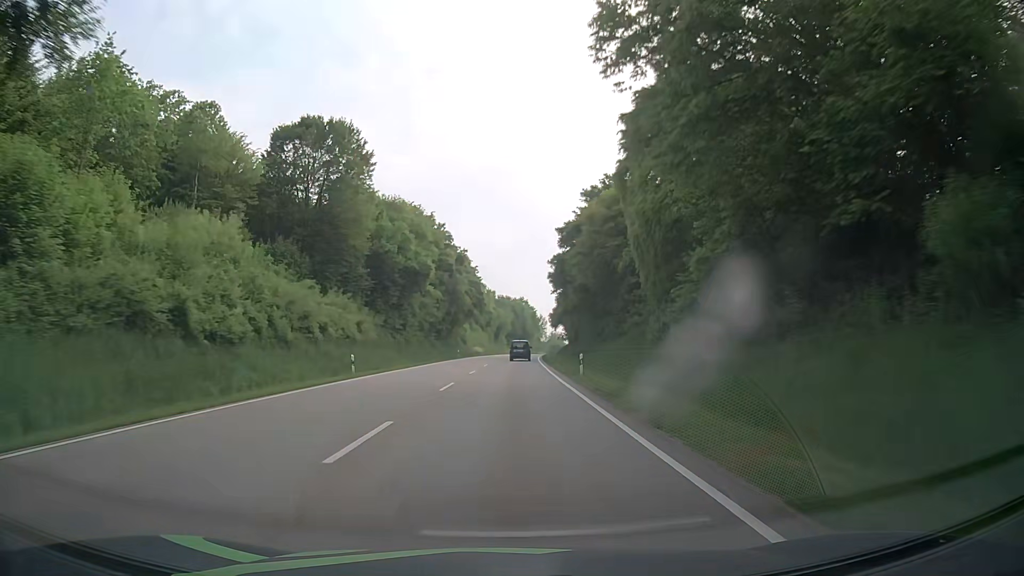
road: primary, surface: asphalt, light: Day
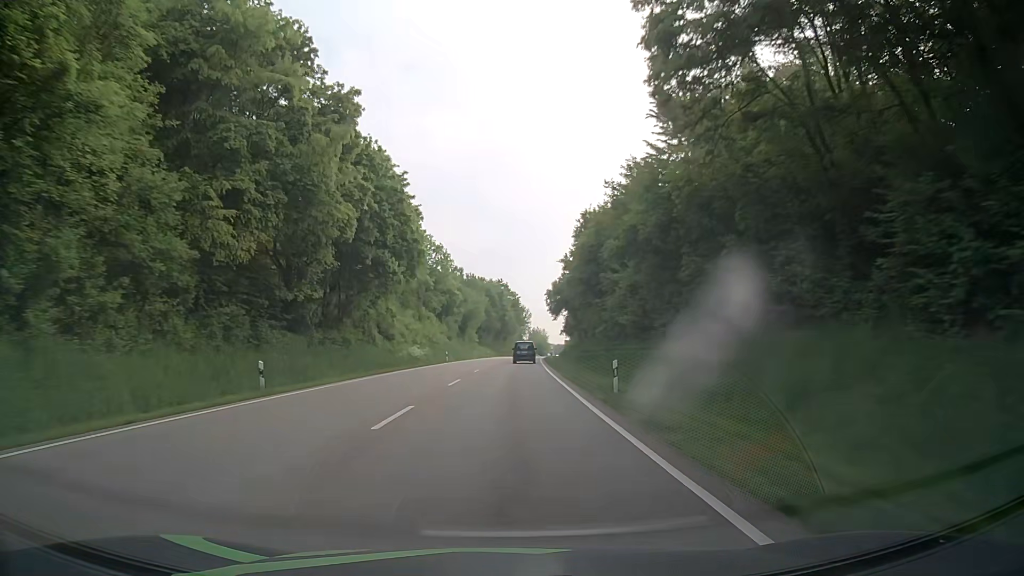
(+0.8, +56.8) m; +2°
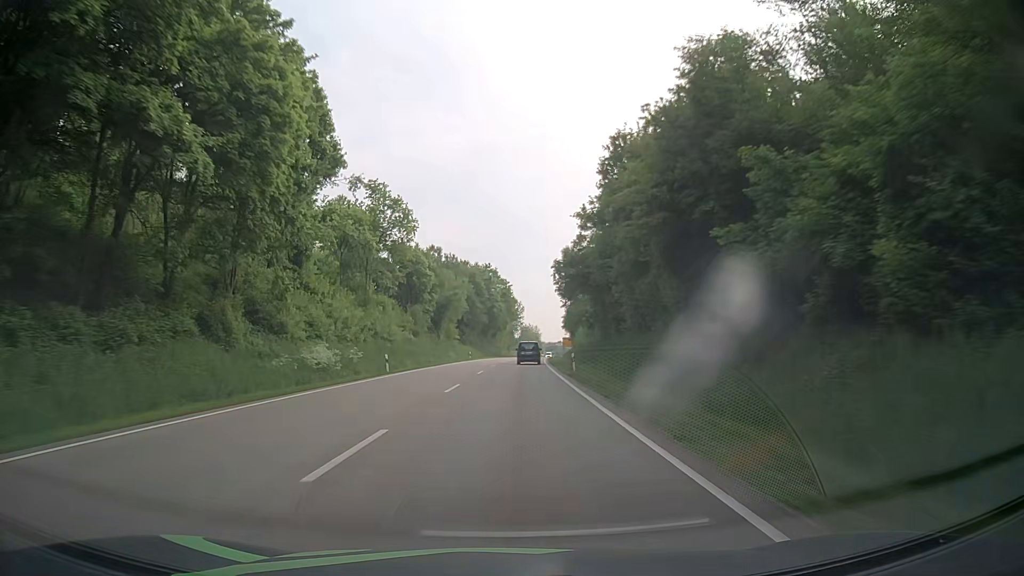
(0.0, +28.1) m; 0°
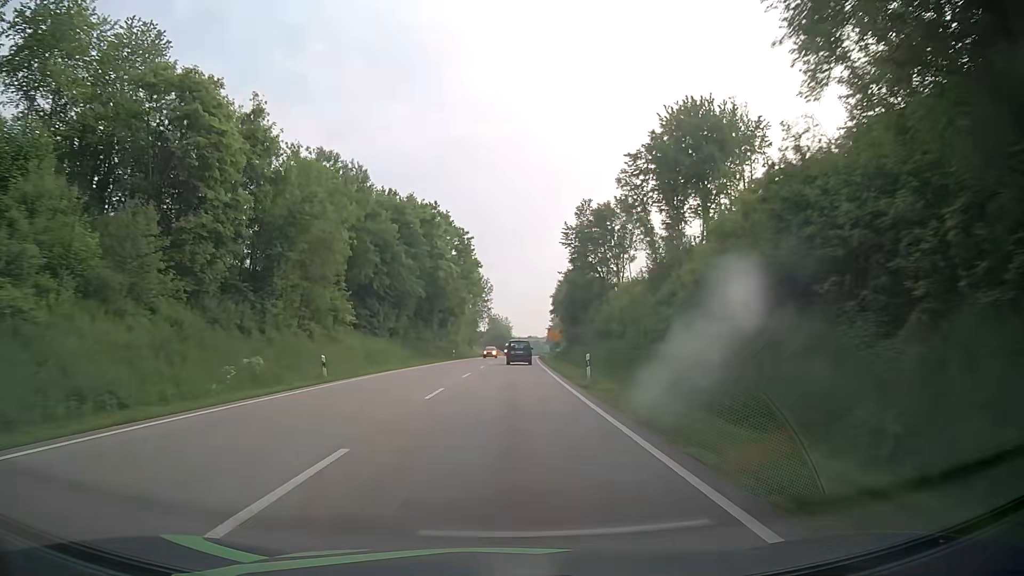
(+1.4, +55.7) m; +3°
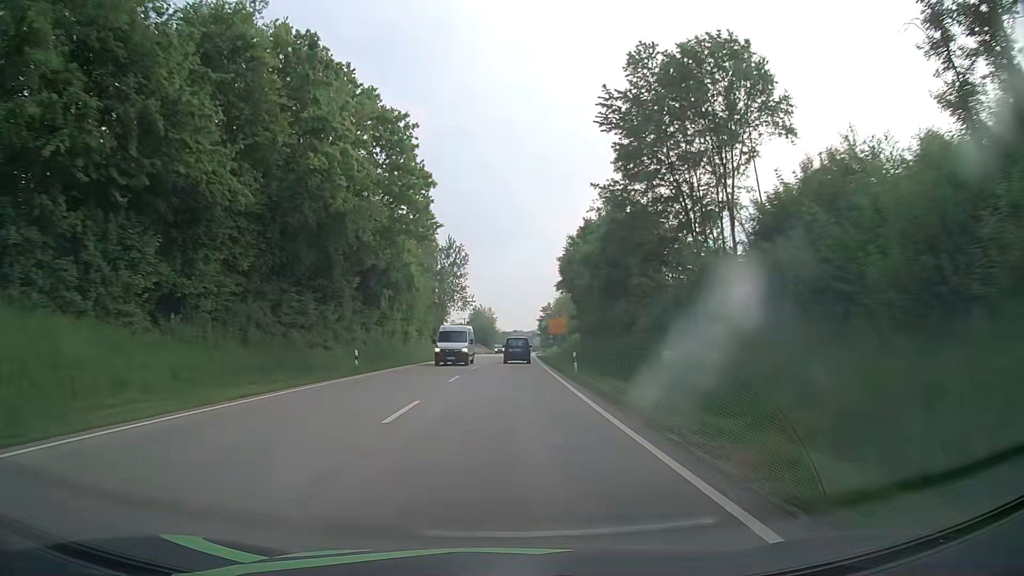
(+0.2, +41.3) m; +1°
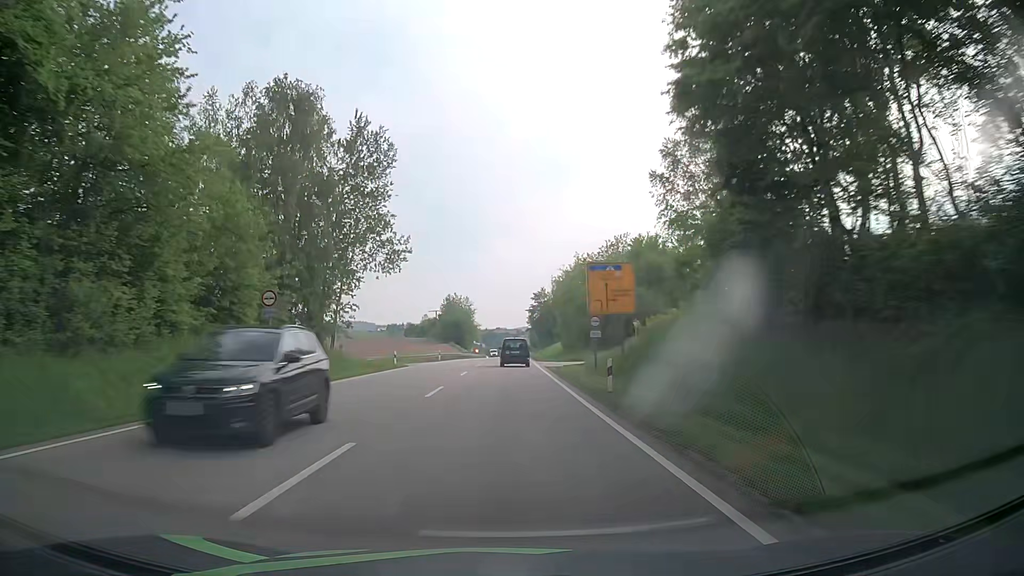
(+0.8, +54.0) m; +1°
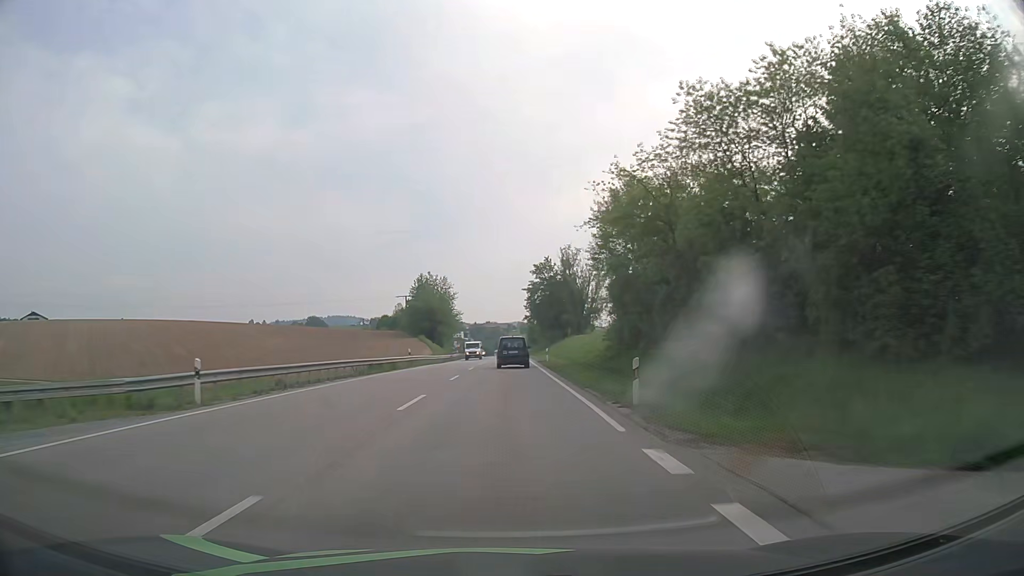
(+0.4, +51.8) m; +1°
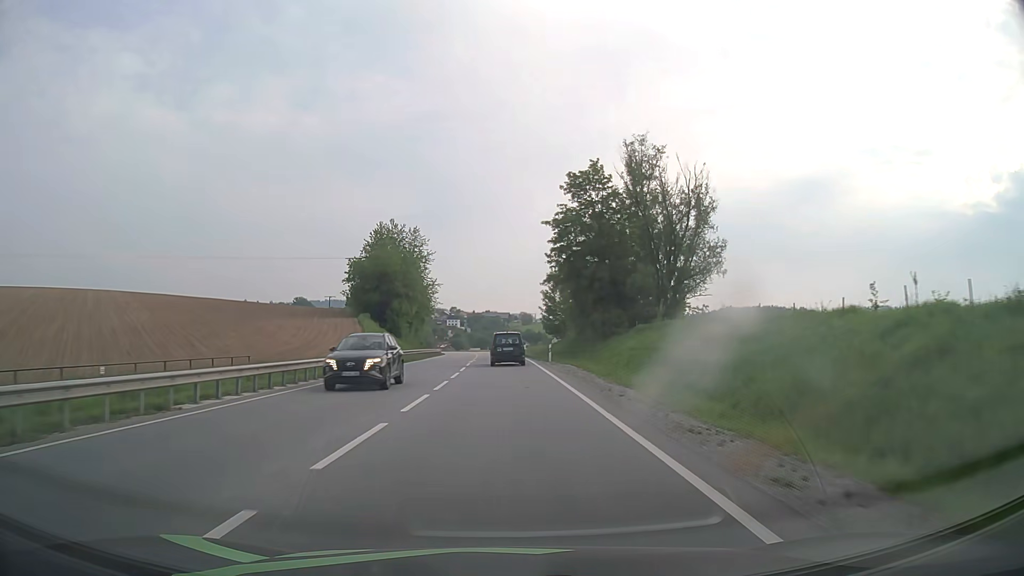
(+0.4, +60.3) m; 0°
(0, +10) (0, +20) (0, +30) (0, +40) (0, +50) (-1, +60) (-1, +70) (-2, +80) (-2, +90) (-3, +100) m
